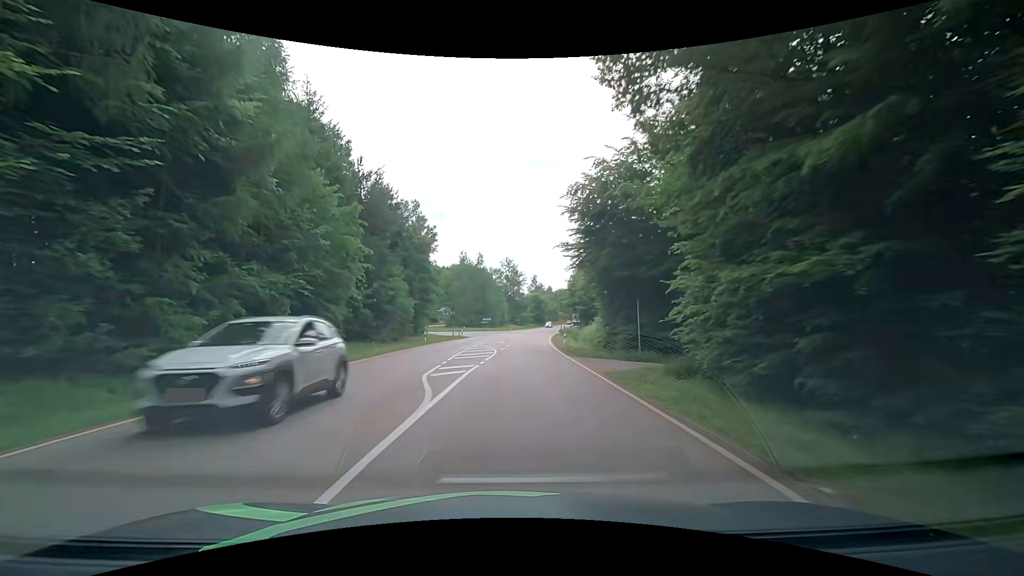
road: secondary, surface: asphalt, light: Day
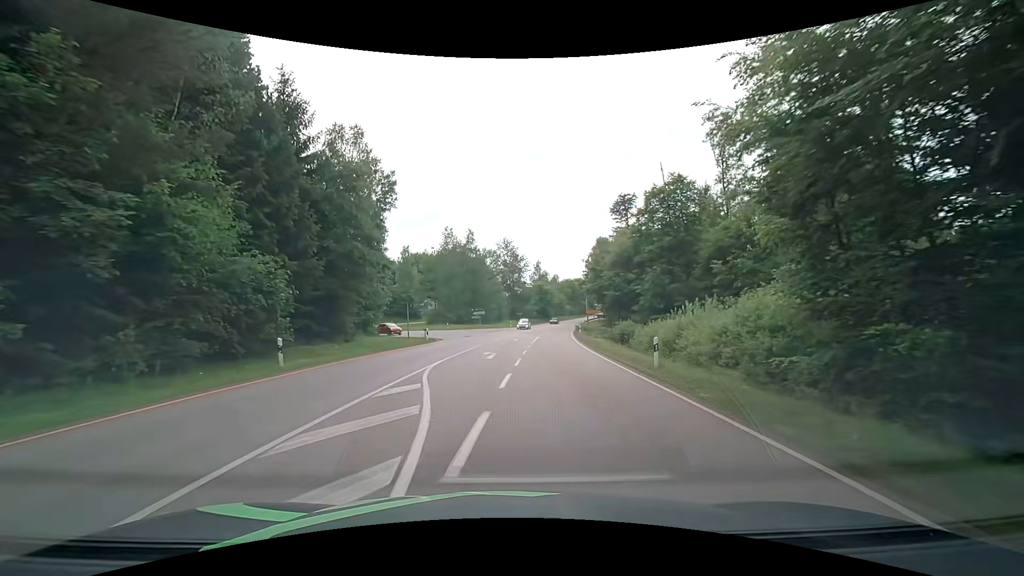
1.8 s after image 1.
(0.0, +26.7) m; 0°
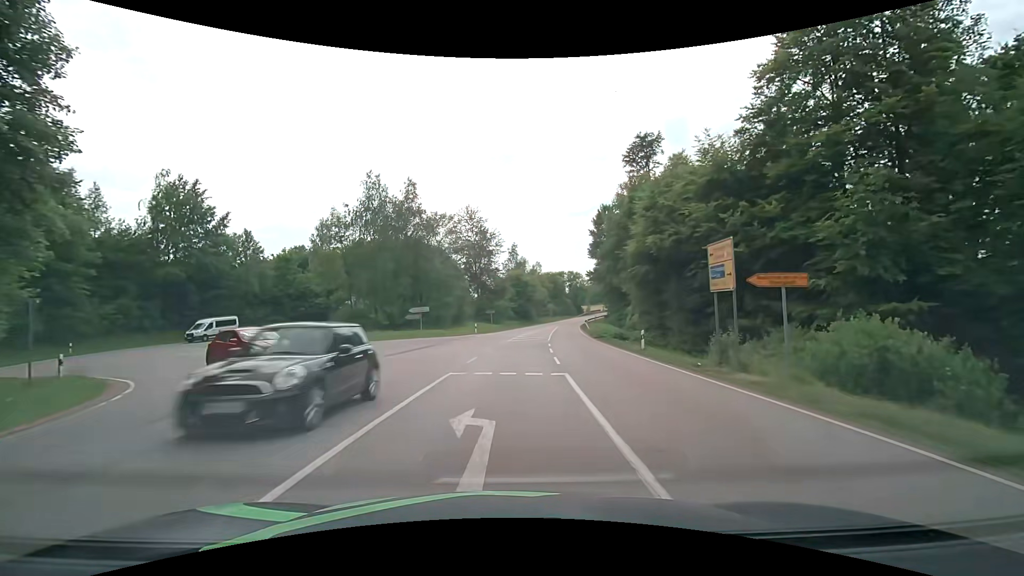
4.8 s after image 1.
(+0.3, +35.7) m; +3°
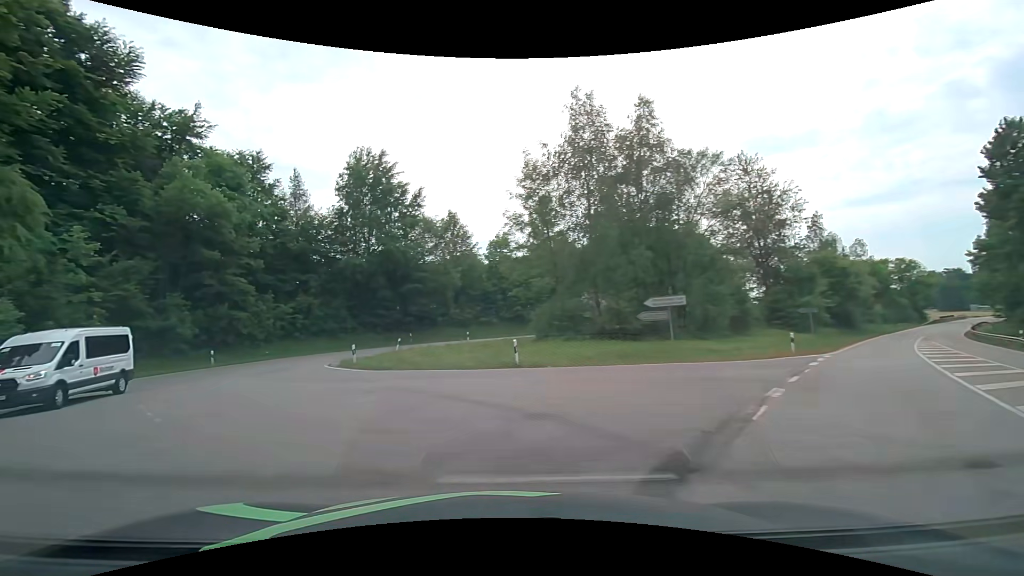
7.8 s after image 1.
(-2.3, +23.4) m; -27°
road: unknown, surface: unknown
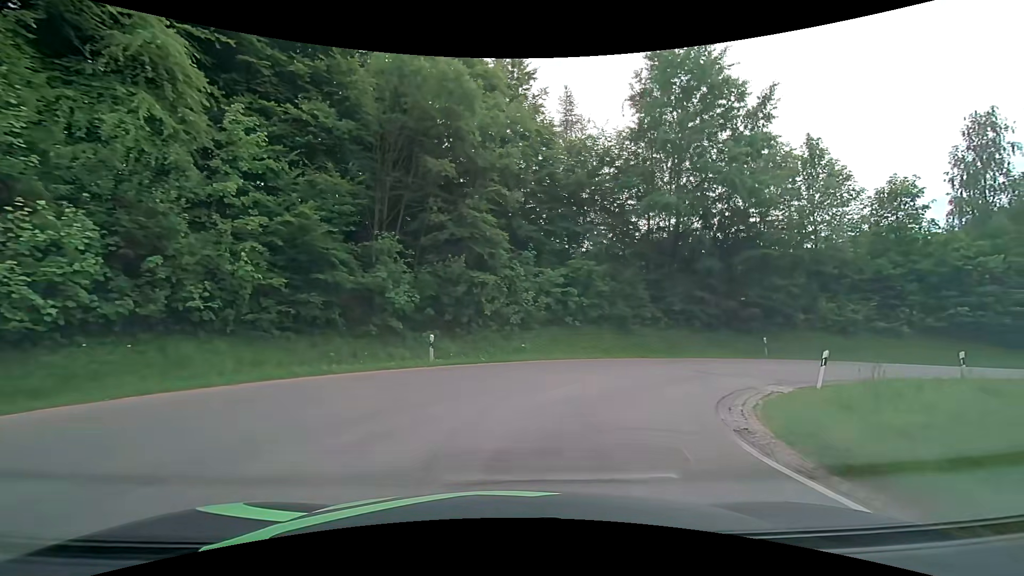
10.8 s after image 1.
(-8.8, +19.4) m; -30°
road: tertiary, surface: asphalt
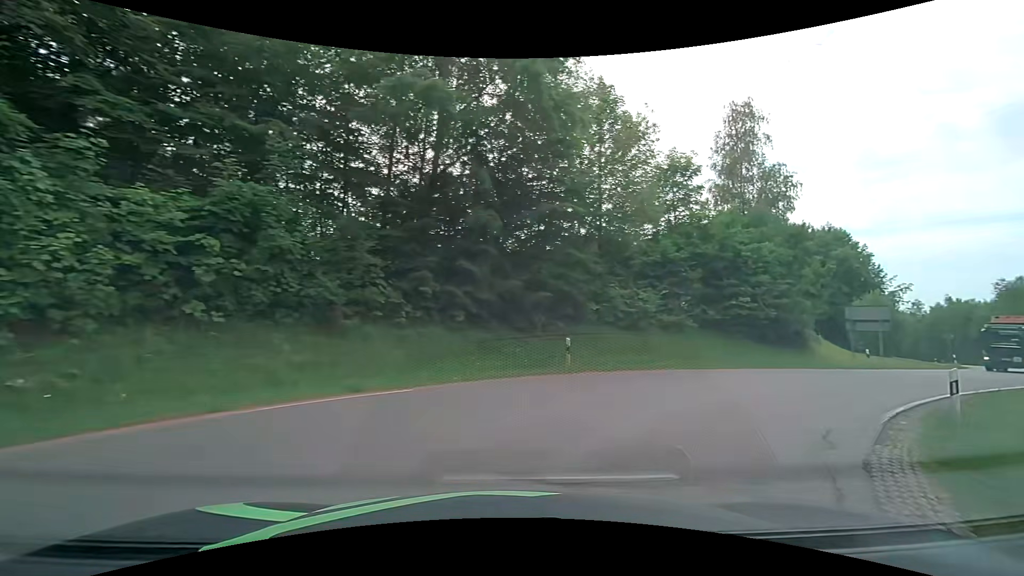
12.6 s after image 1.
(+2.9, +12.9) m; +29°
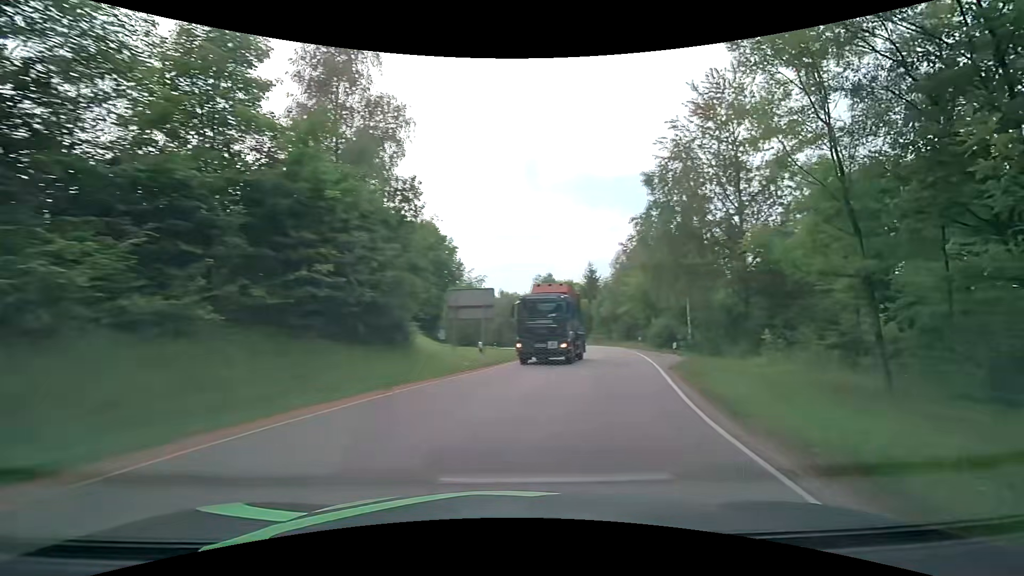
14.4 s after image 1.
(+4.7, +12.3) m; +43°
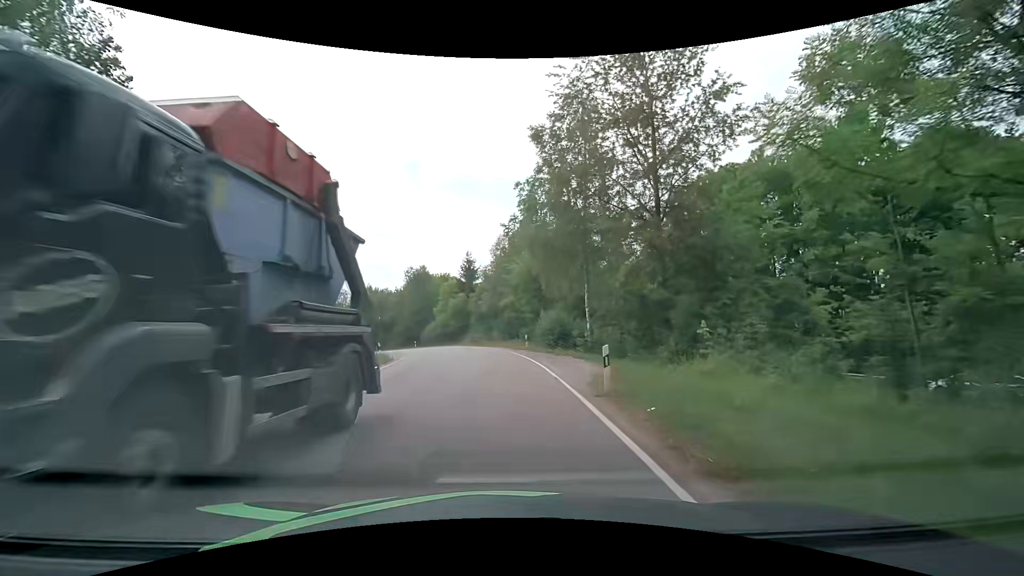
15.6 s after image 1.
(+2.1, +10.2) m; +16°
(0, +10) (0, +20) (-1, +30) (-3, +40) (-5, +50) (-8, +59) (-12, +68) (-17, +77) (-22, +86) (-28, +94) m
